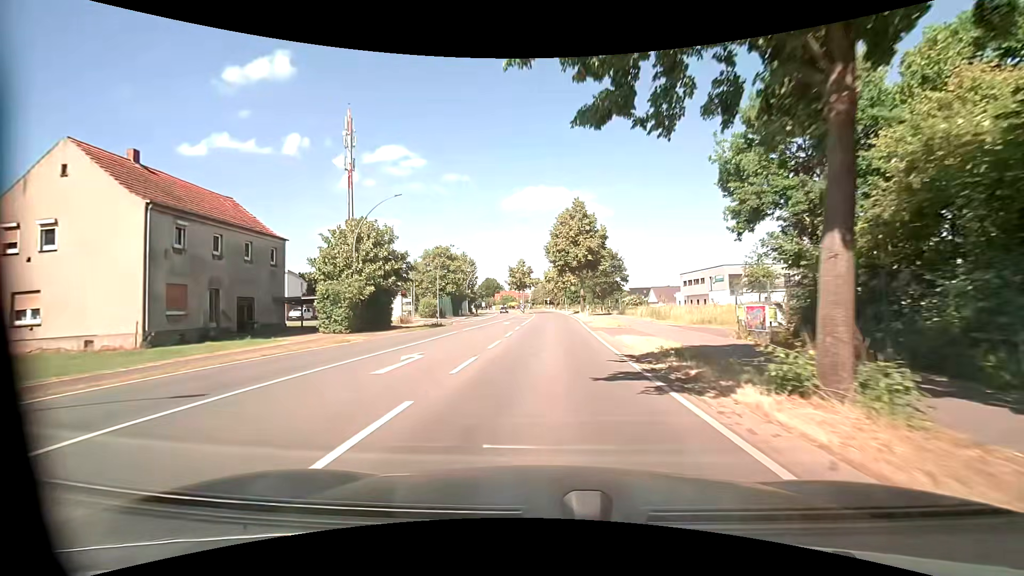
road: primary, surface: asphalt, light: Day
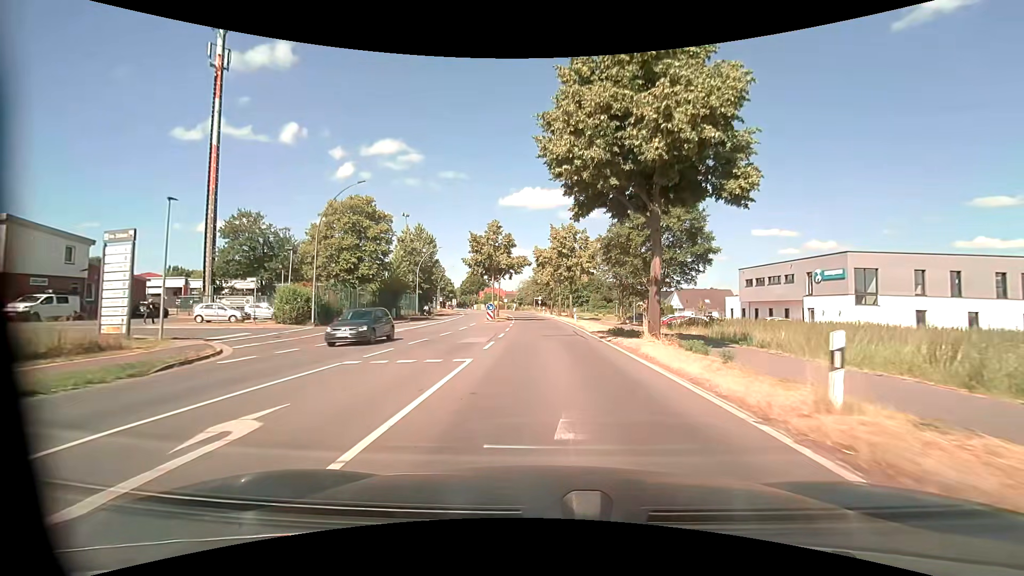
(+0.1, +36.9) m; +1°
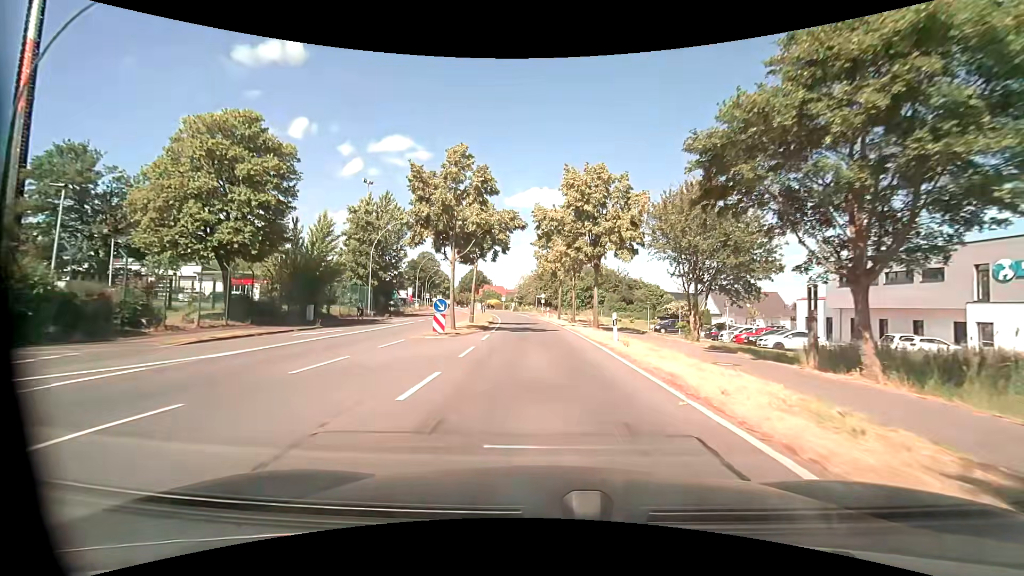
(0.0, +21.0) m; 0°
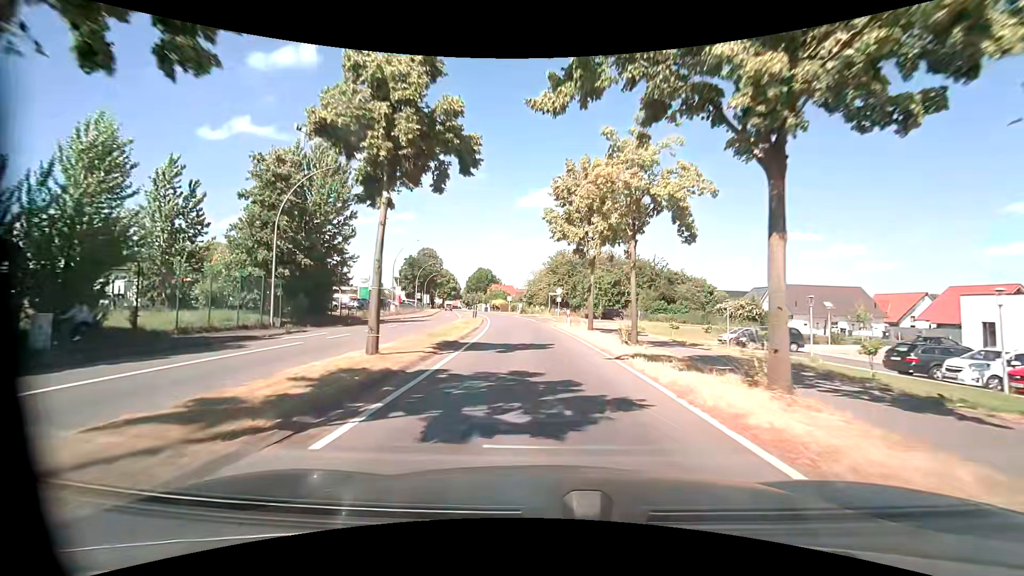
(-0.3, +20.4) m; -1°
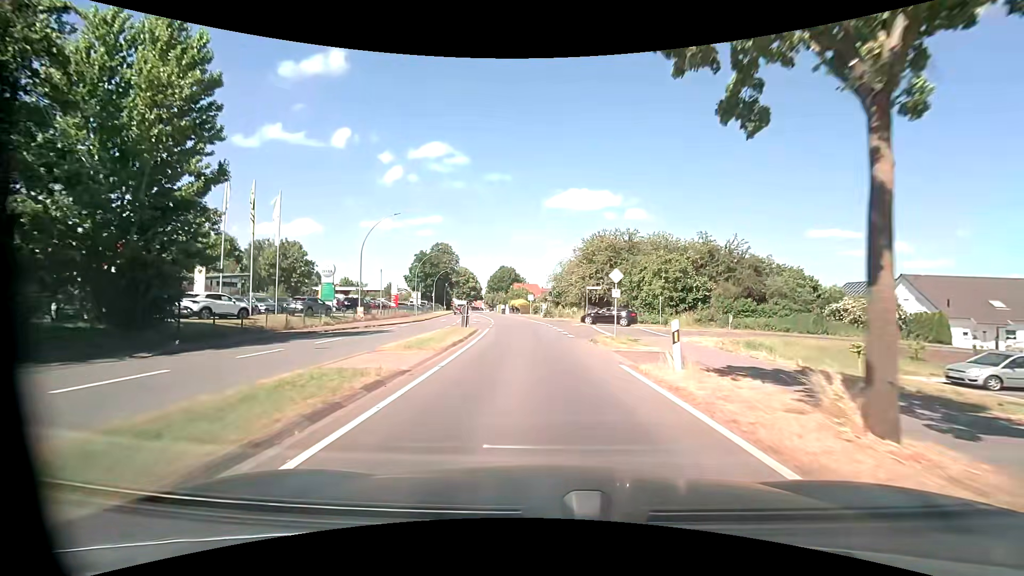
(-0.5, +20.1) m; -3°
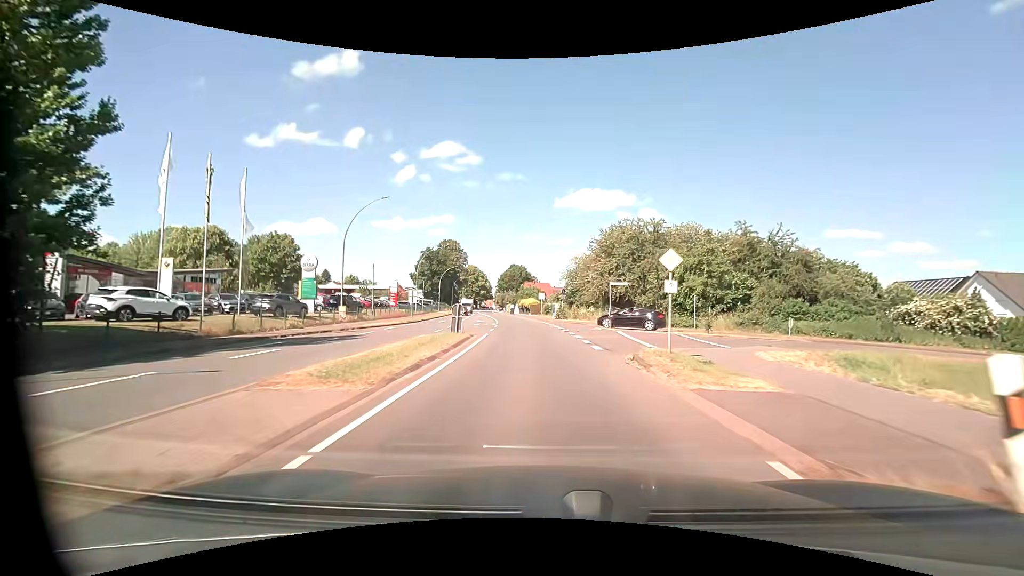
(-0.1, +6.8) m; -1°
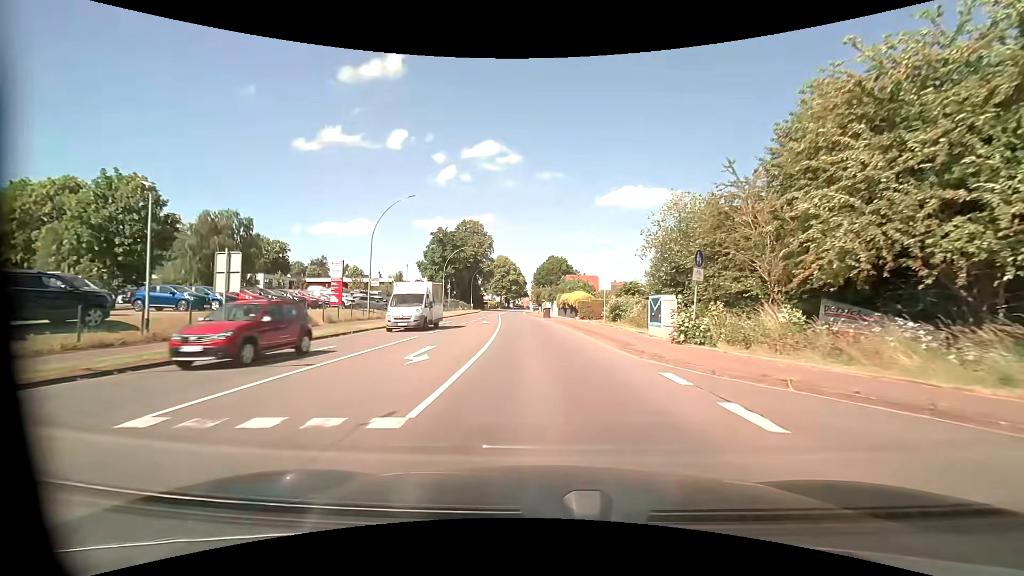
(-1.6, +34.6) m; -4°
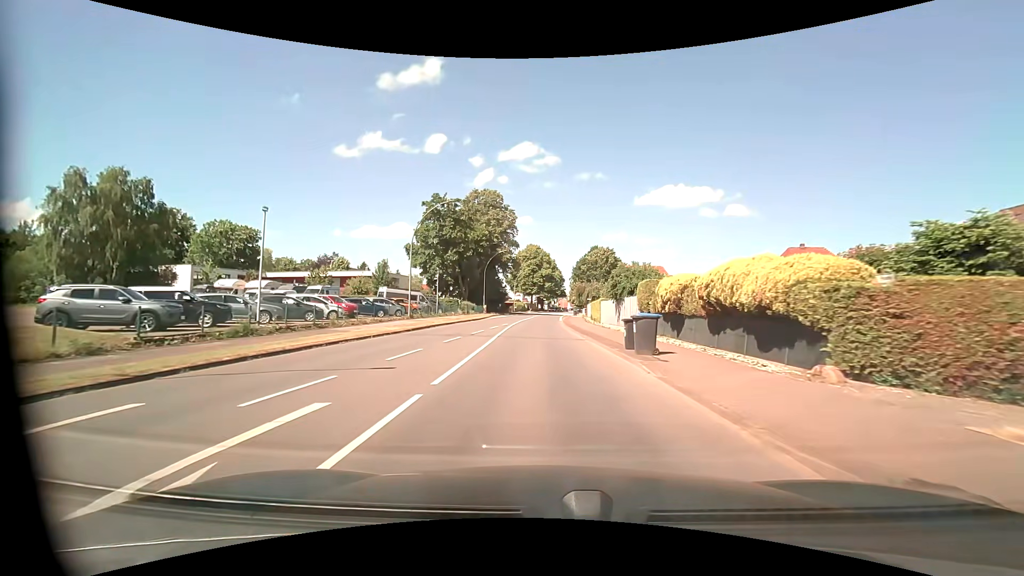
(-1.2, +35.8) m; -4°
(0, +10) (0, +20) (0, +30) (0, +40) (0, +50) (0, +60) (0, +70) (0, +80) (+1, +90) (+1, +100) m
